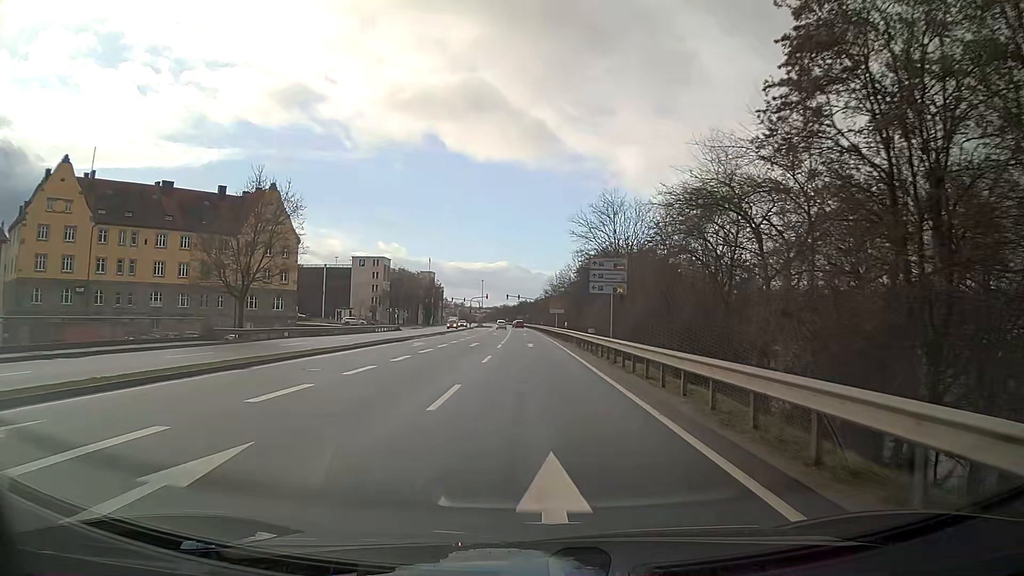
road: primary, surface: asphalt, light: Day
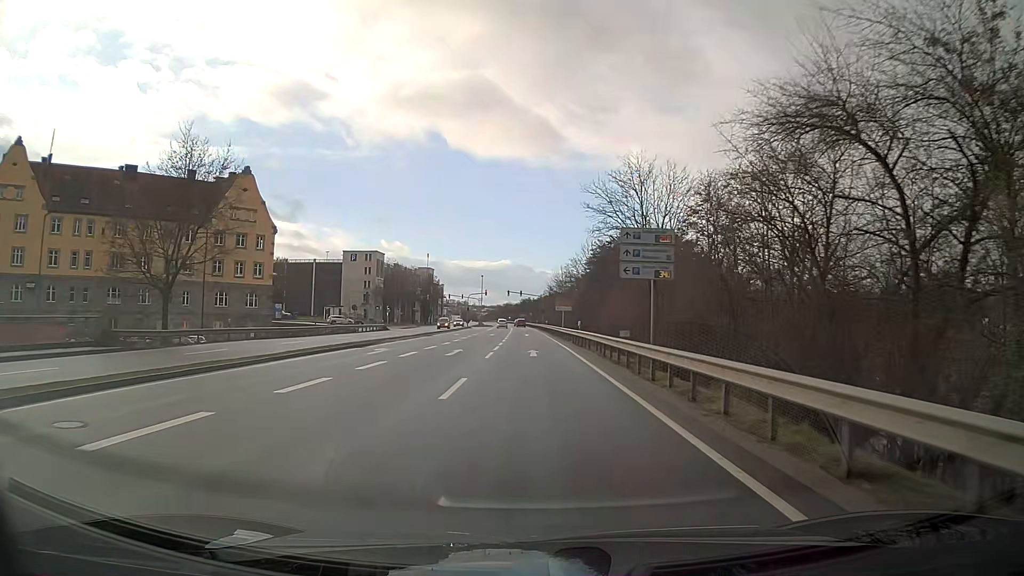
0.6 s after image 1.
(-0.1, +10.8) m; -1°
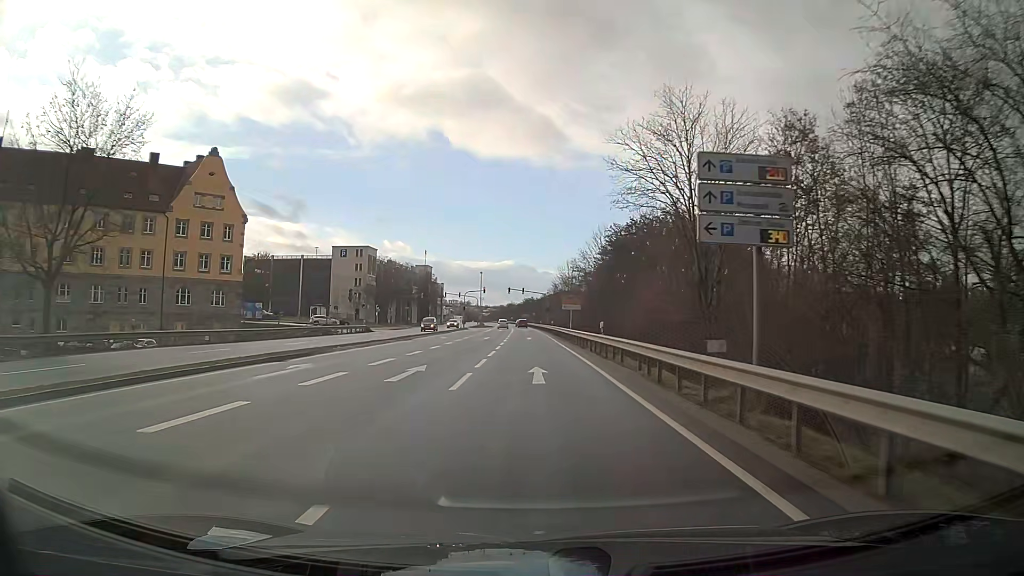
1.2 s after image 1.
(0.0, +10.8) m; 0°
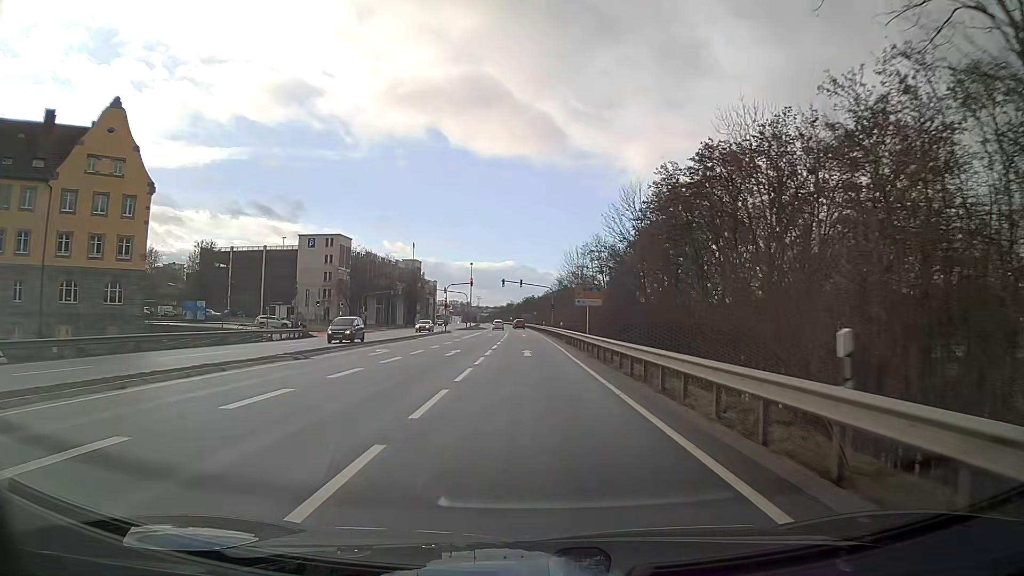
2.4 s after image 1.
(-0.1, +21.5) m; 0°
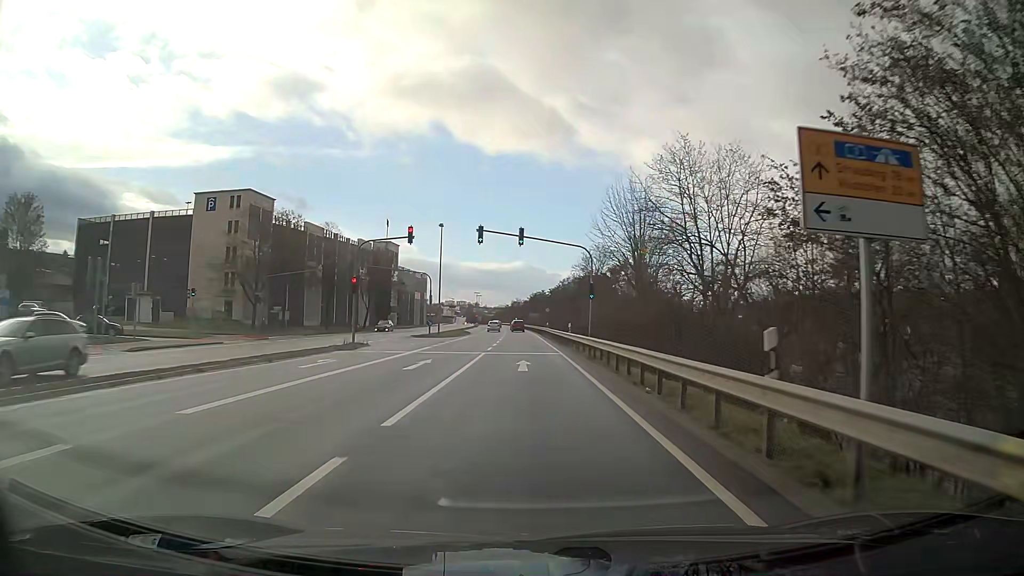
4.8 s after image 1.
(-0.3, +43.0) m; -1°
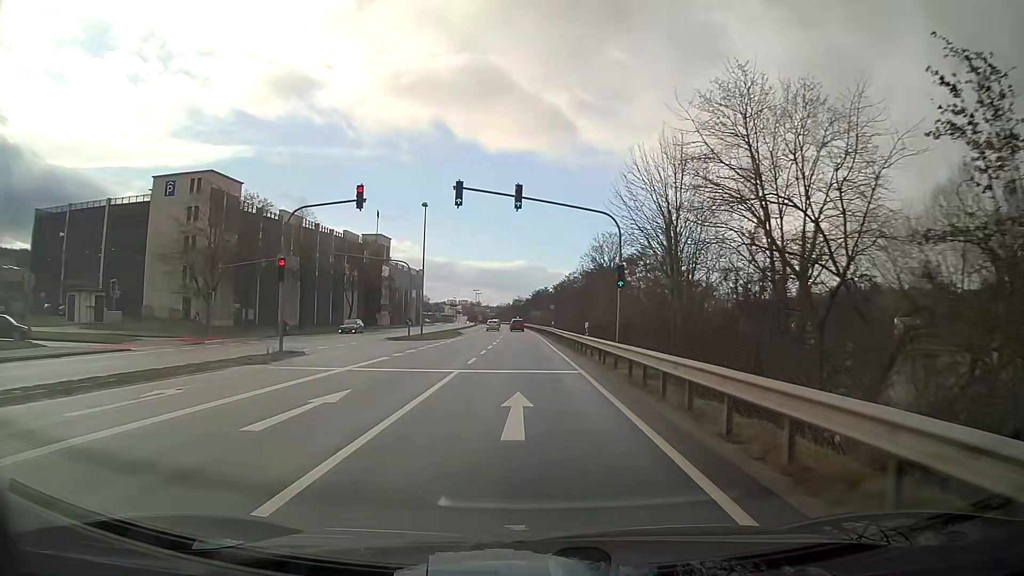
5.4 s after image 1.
(0.0, +10.8) m; 0°
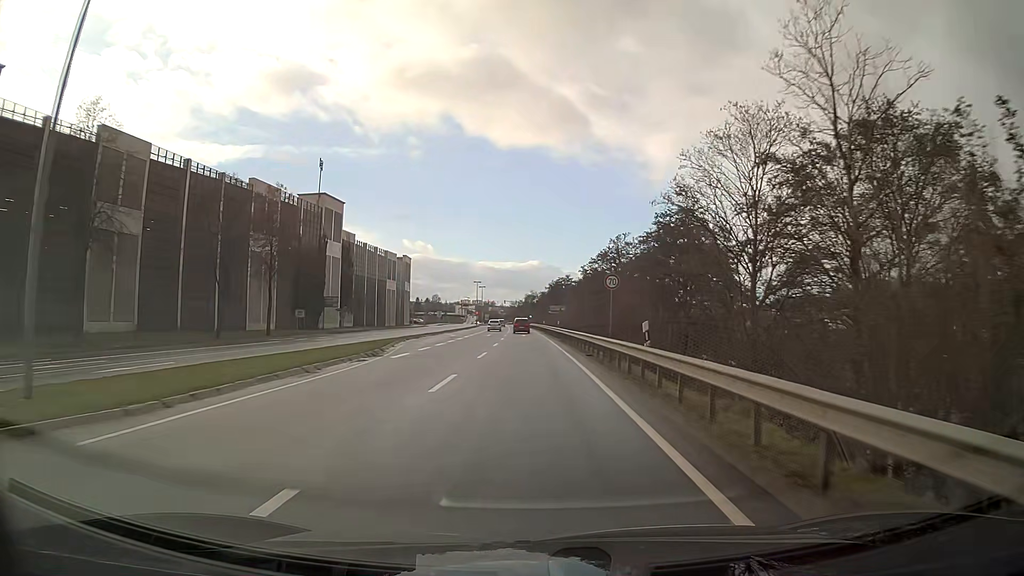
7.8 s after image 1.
(-0.5, +43.1) m; -1°
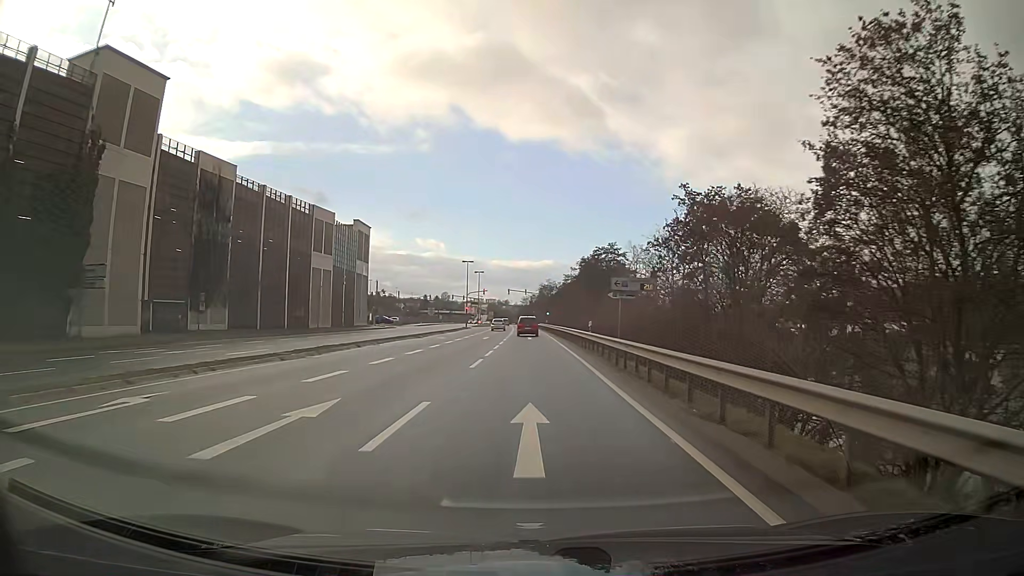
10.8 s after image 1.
(-0.6, +52.2) m; -1°
